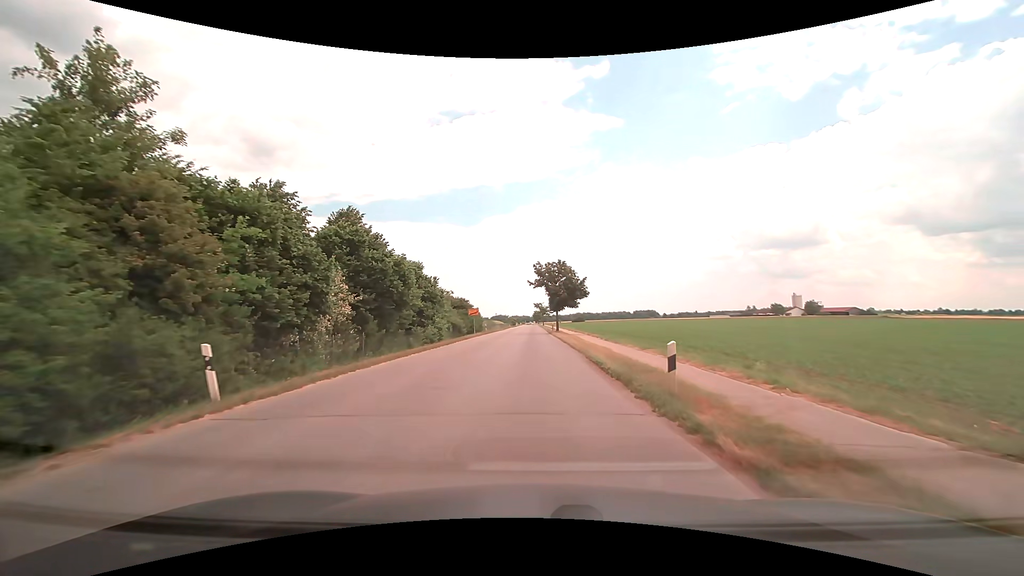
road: tertiary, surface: asphalt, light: Day
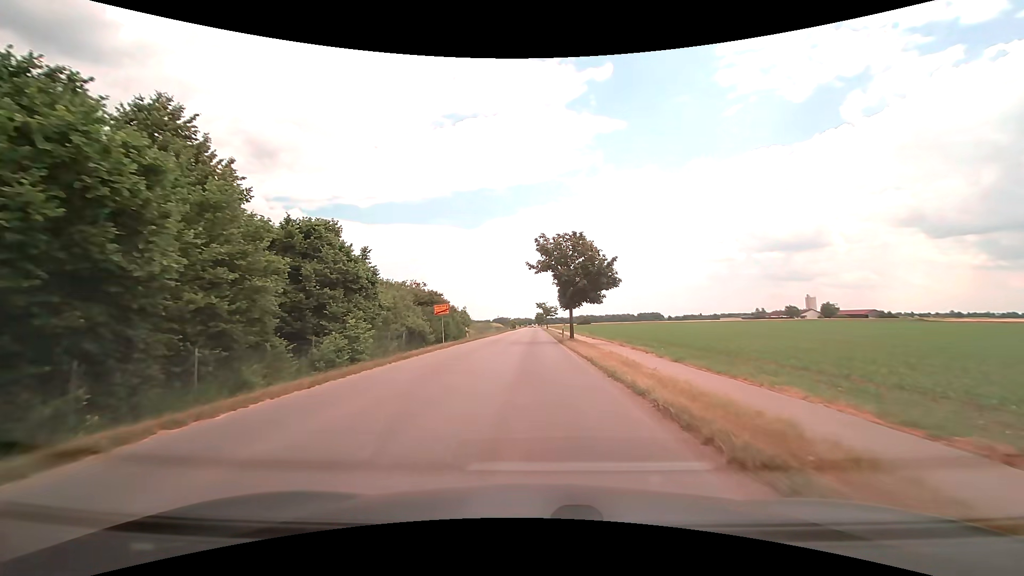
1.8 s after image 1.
(-0.1, +17.8) m; 0°
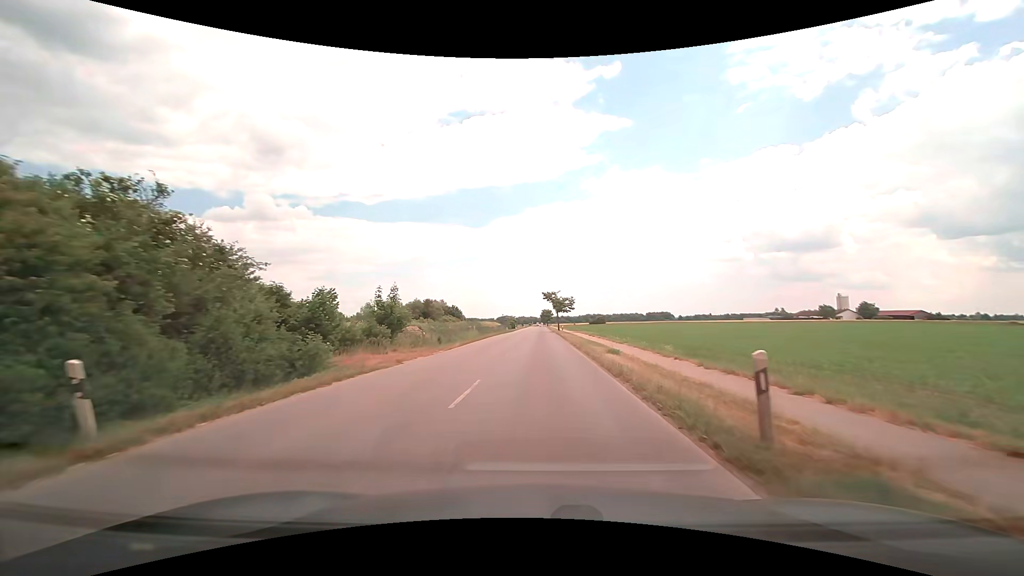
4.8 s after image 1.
(-0.1, +35.2) m; -1°
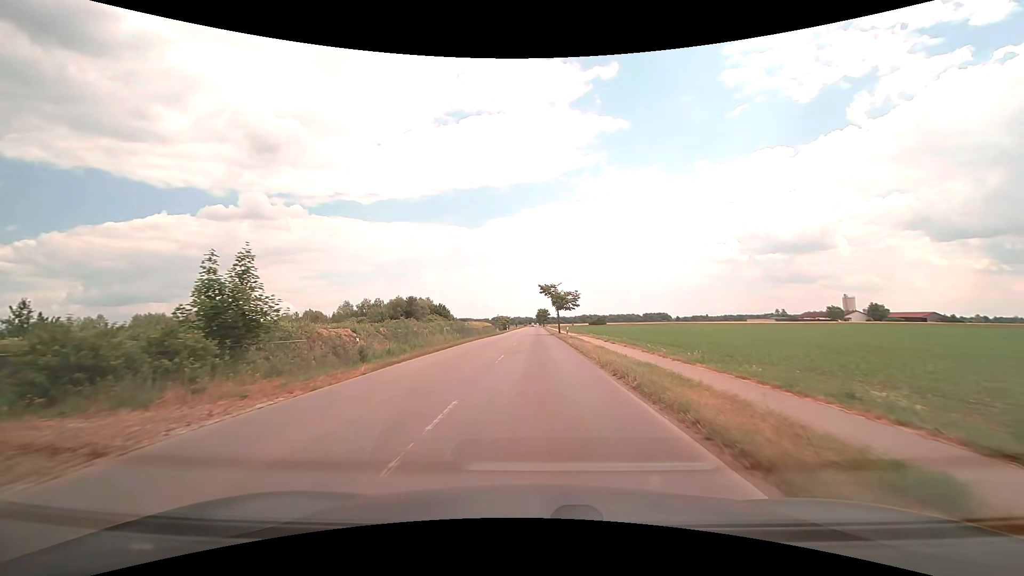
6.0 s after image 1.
(+0.1, +16.0) m; +1°
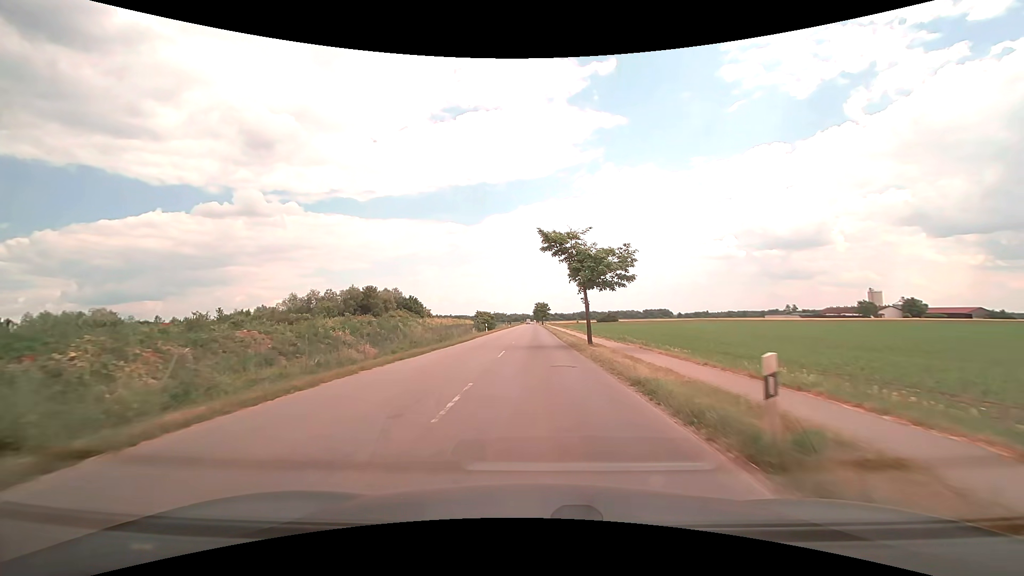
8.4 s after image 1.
(+0.1, +34.5) m; 0°
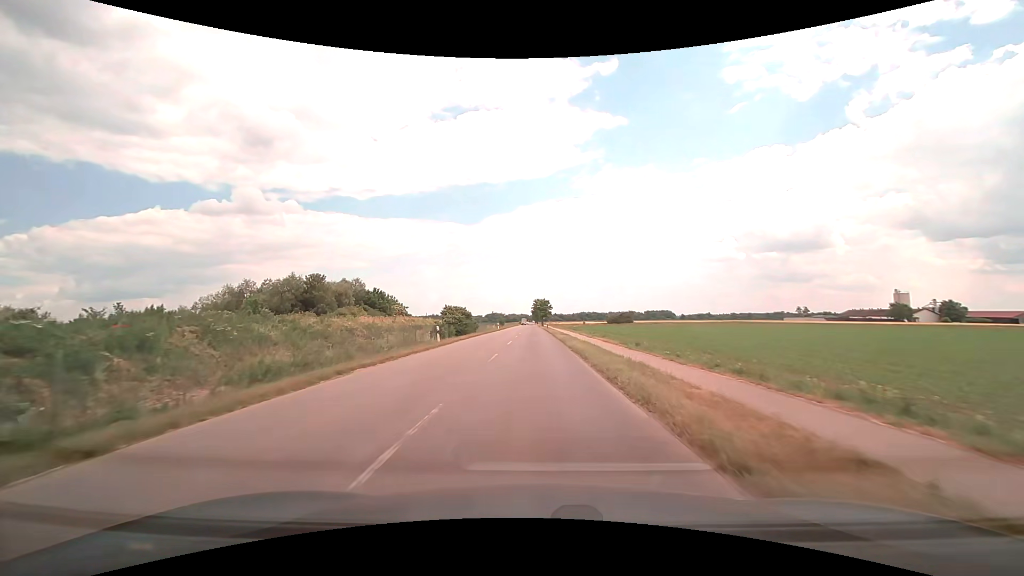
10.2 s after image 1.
(+0.1, +27.1) m; 0°
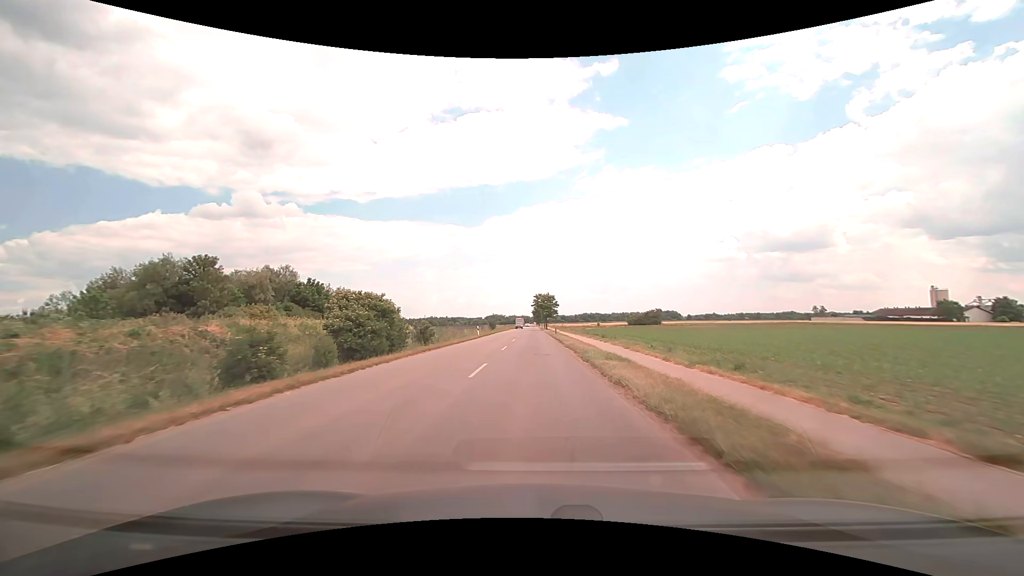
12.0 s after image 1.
(+0.2, +29.1) m; 0°
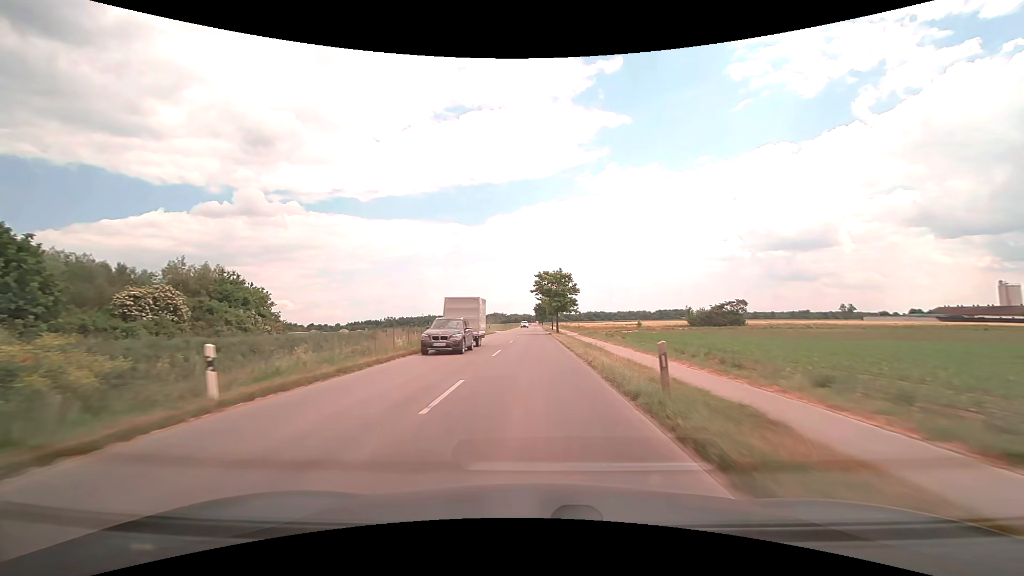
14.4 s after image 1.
(-0.1, +41.7) m; 0°
(0, +10) (0, +20) (0, +30) (0, +40) (0, +50) (0, +60) (0, +70) (0, +80) (0, +90) (0, +100) m
